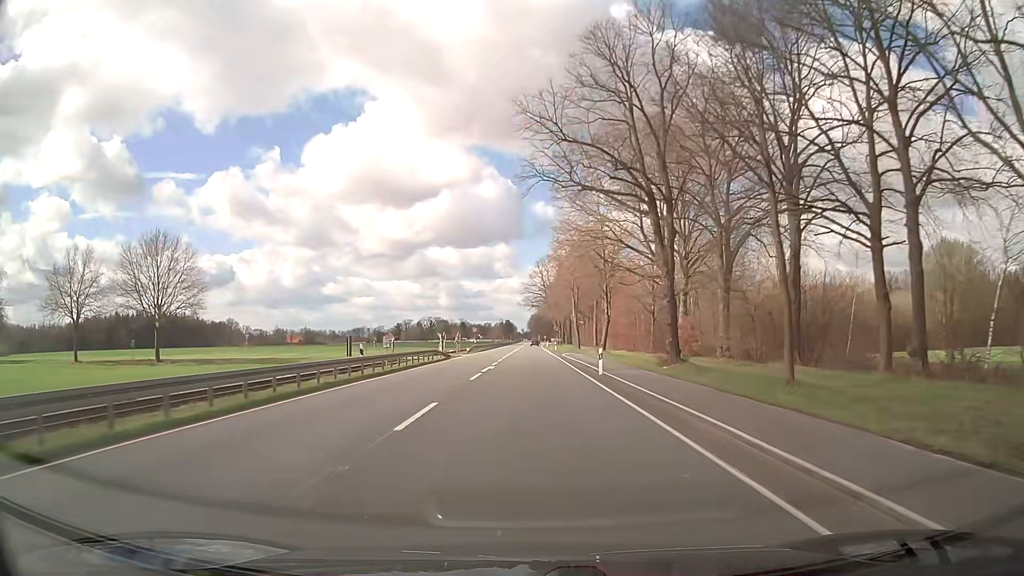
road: primary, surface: asphalt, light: Day
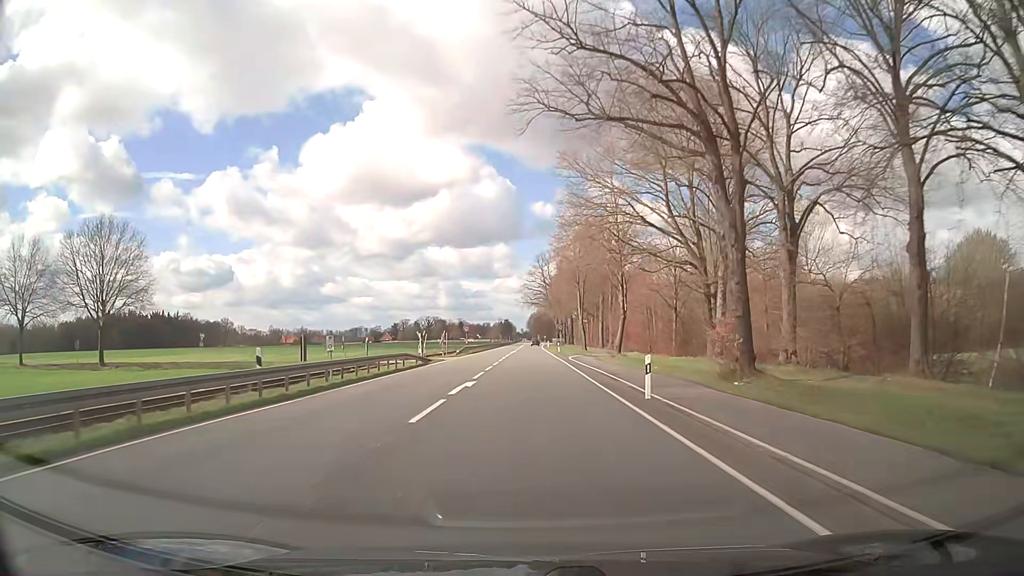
(0.0, +11.1) m; 0°
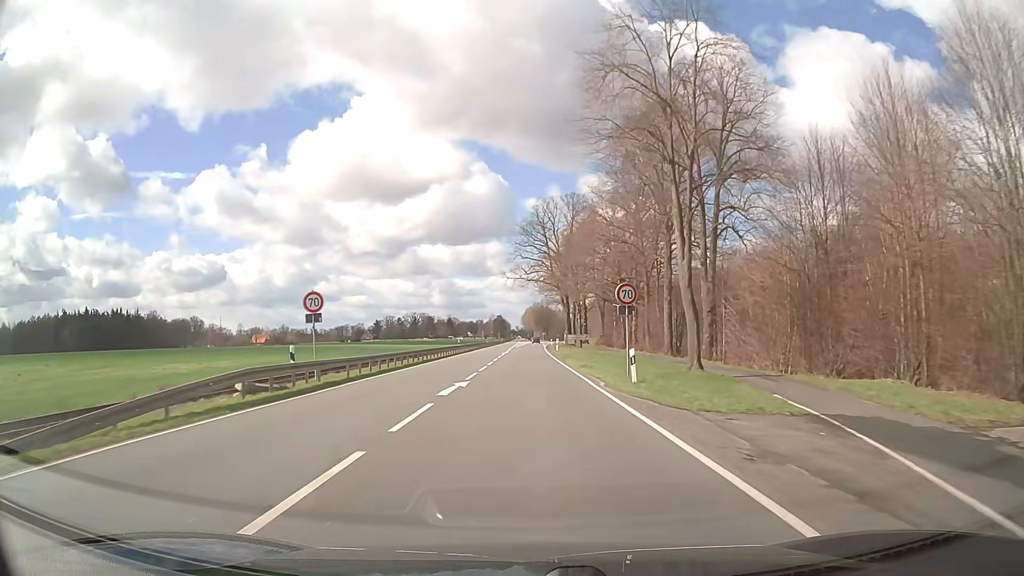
(+0.5, +55.7) m; +1°
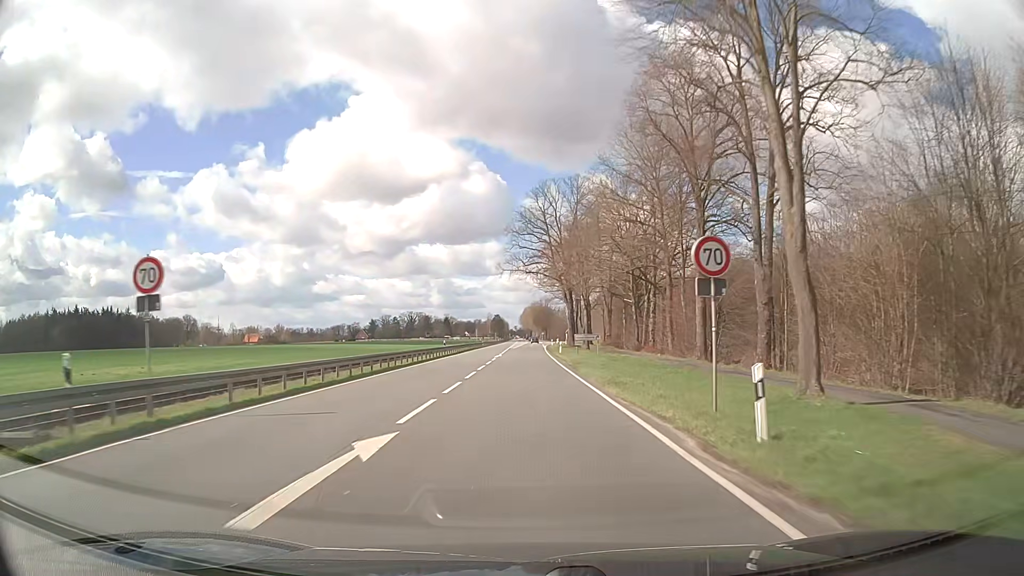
(-0.1, +11.2) m; 0°
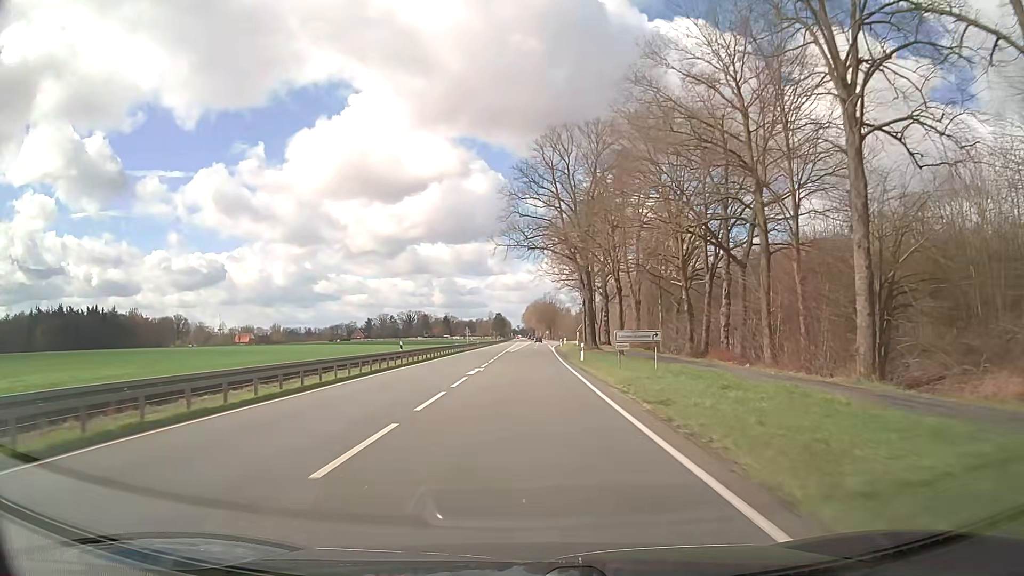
(0.0, +22.3) m; -1°
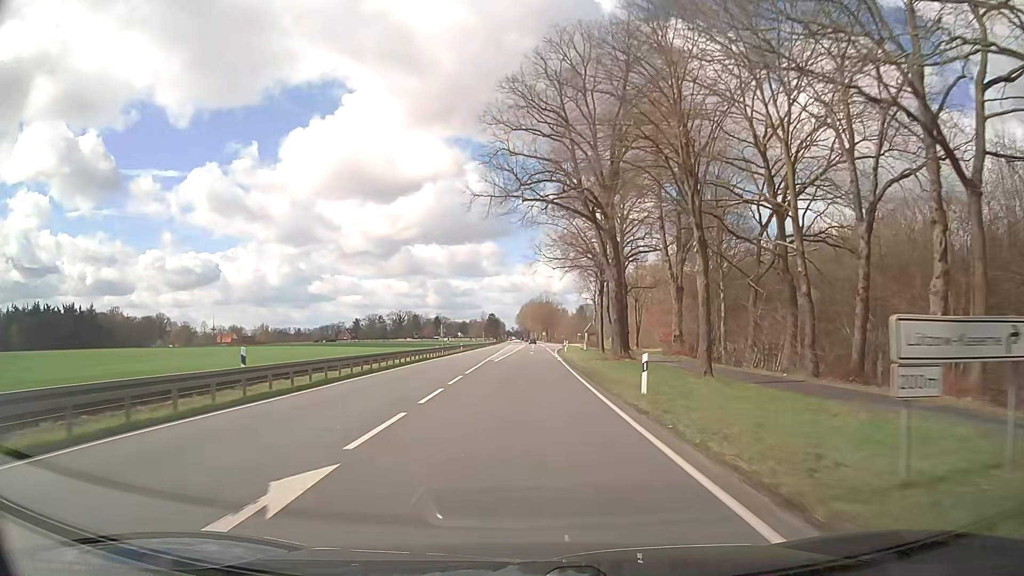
(+0.1, +22.3) m; +1°
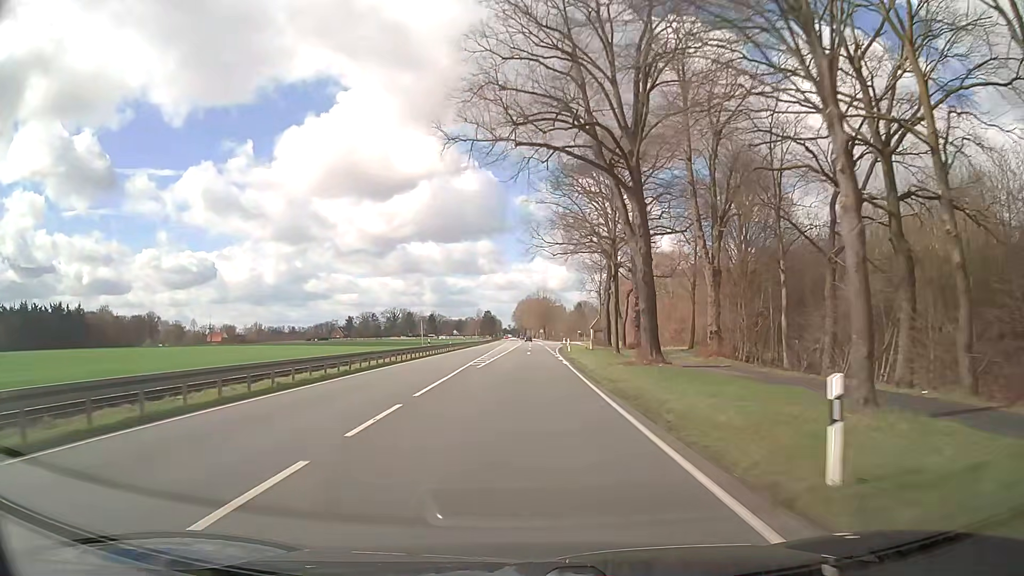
(0.0, +11.1) m; 0°
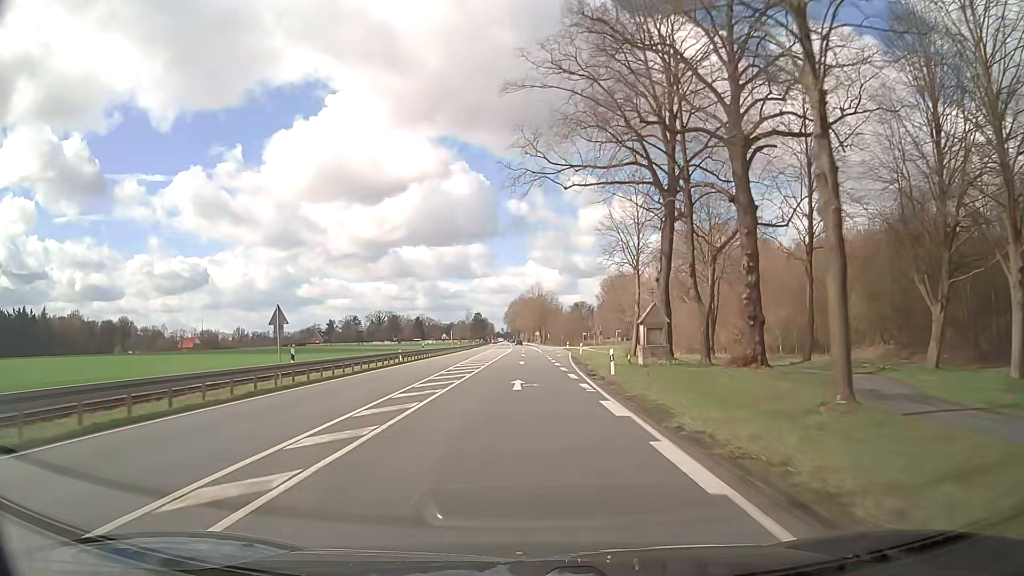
(+0.2, +33.4) m; +1°
(0, +10) (0, +20) (0, +30) (0, +40) (0, +50) (0, +60) (0, +70) (-1, +80) (-1, +90) (-1, +100) m
